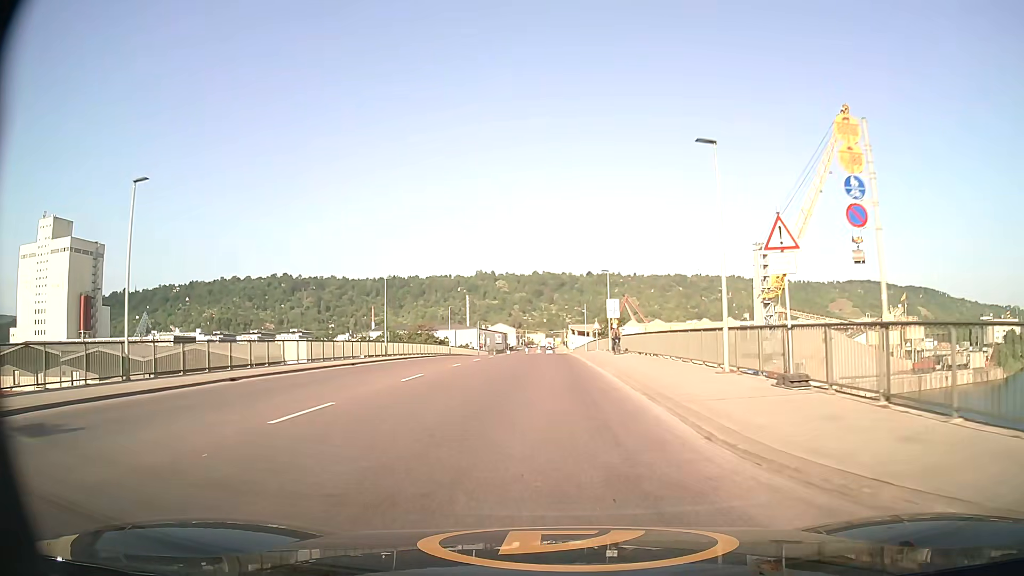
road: secondary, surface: asphalt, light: Day
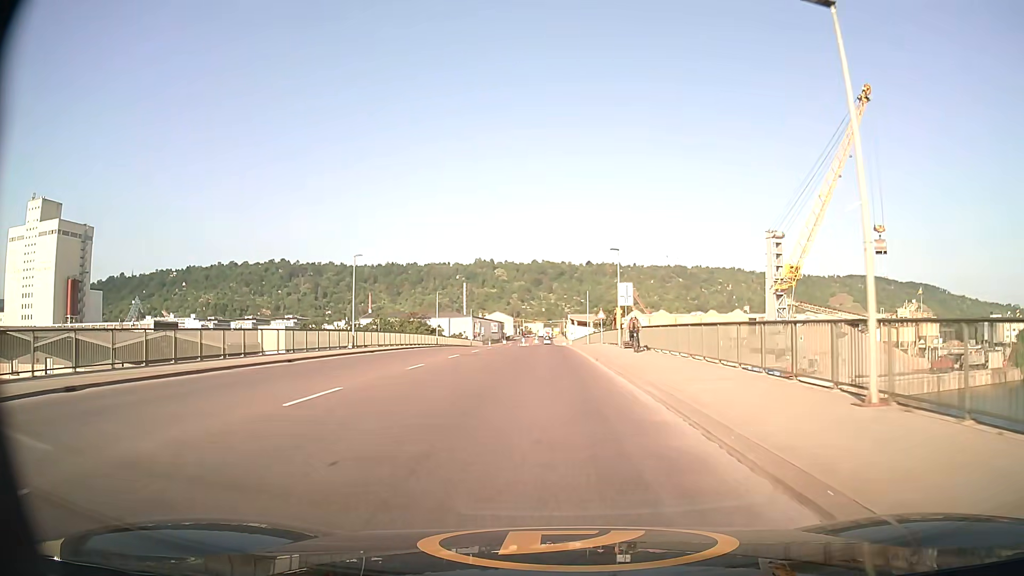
(0.0, +8.6) m; 0°
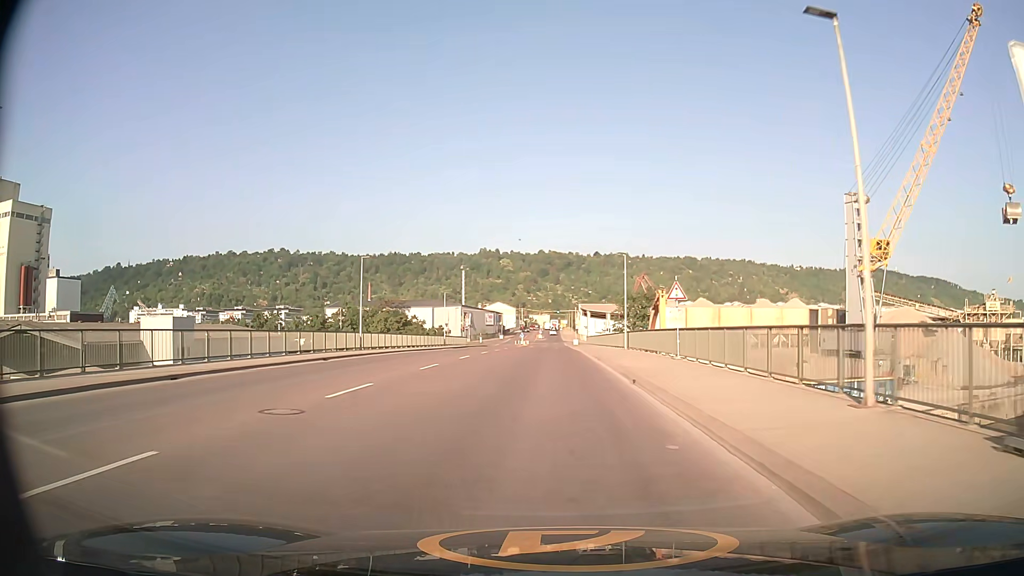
(-0.1, +34.7) m; 0°
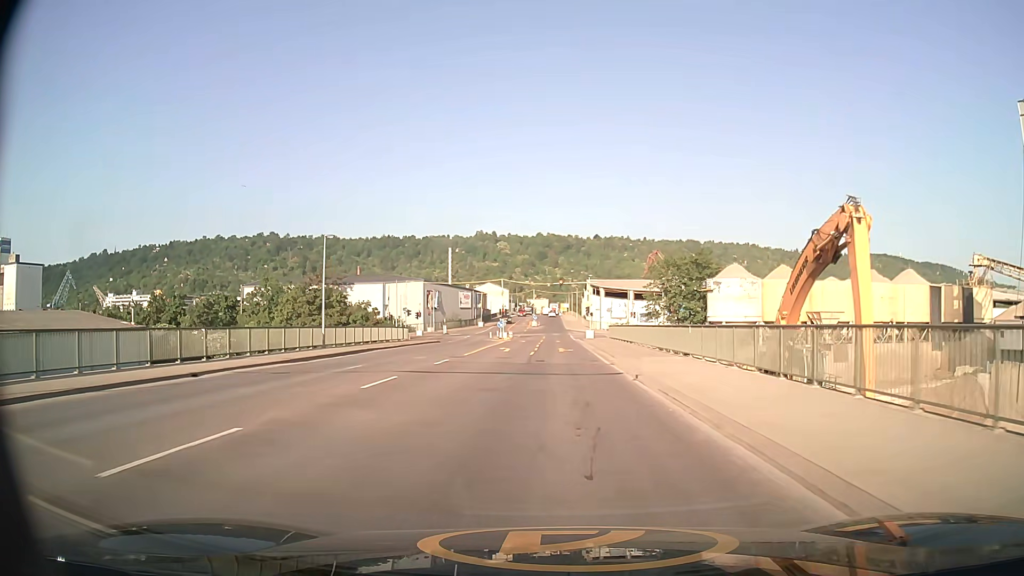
(0.0, +43.2) m; 0°
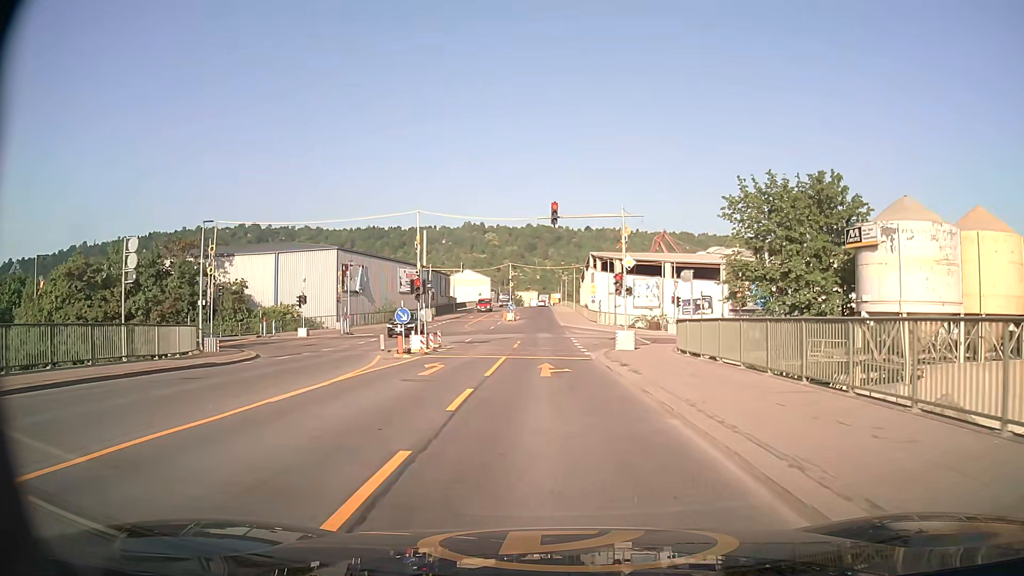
(+0.5, +39.3) m; +1°
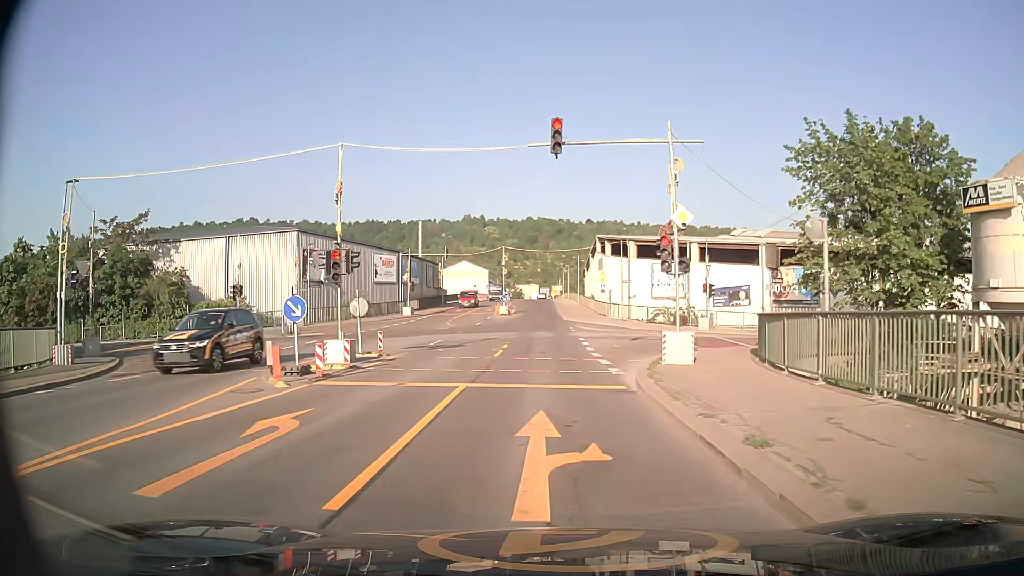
(0.0, +11.0) m; 0°
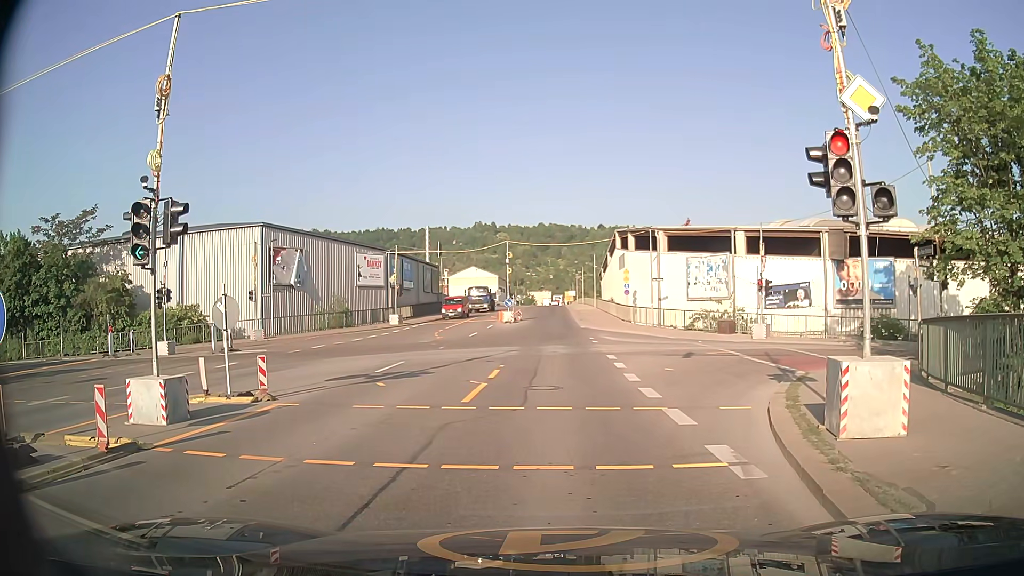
(0.0, +9.1) m; -1°
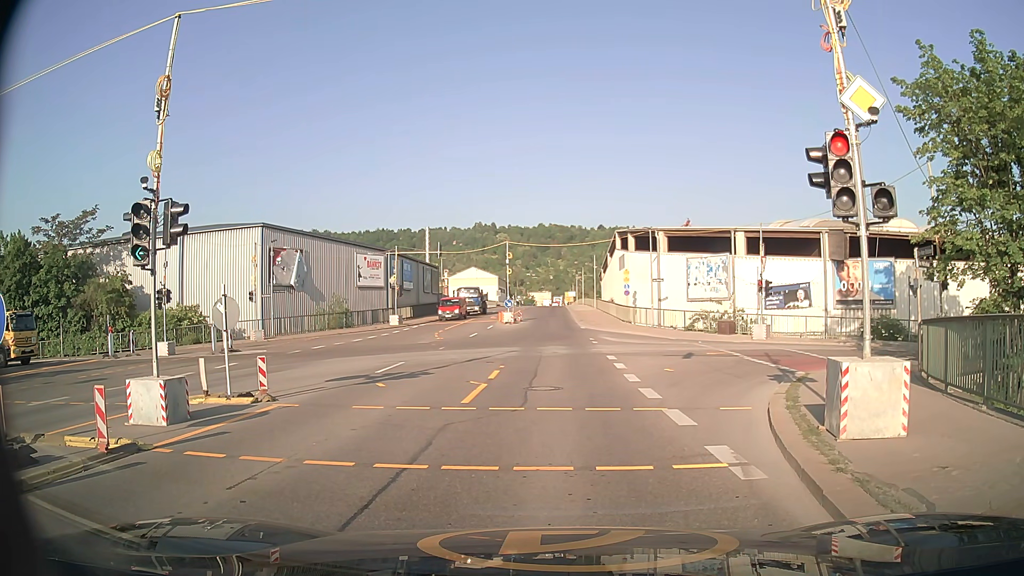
(0.0, +0.1) m; 0°
(0, +10) (0, +20) (0, +30) (0, +40) (0, +50) (0, +60) (+1, +70) (+1, +80) (+1, +90) (+1, +100) m
